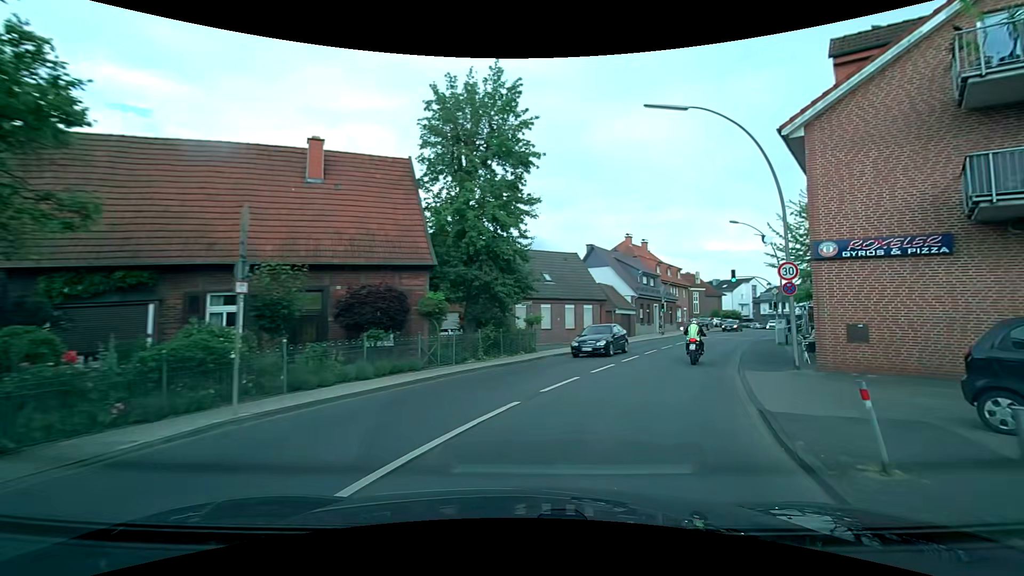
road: secondary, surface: asphalt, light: Day
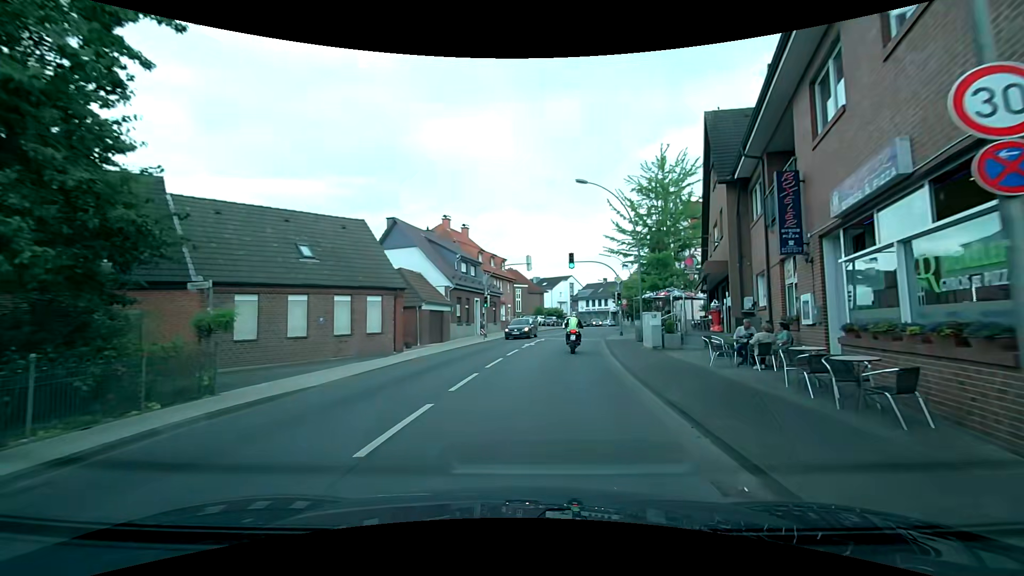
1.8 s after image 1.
(+2.9, +13.3) m; +20°
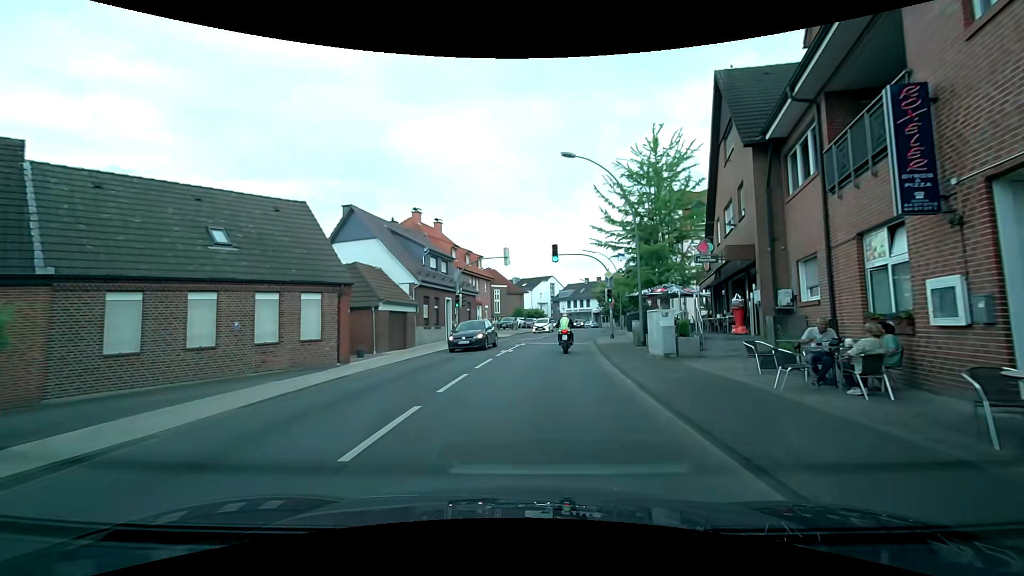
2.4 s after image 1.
(+0.1, +4.7) m; +2°
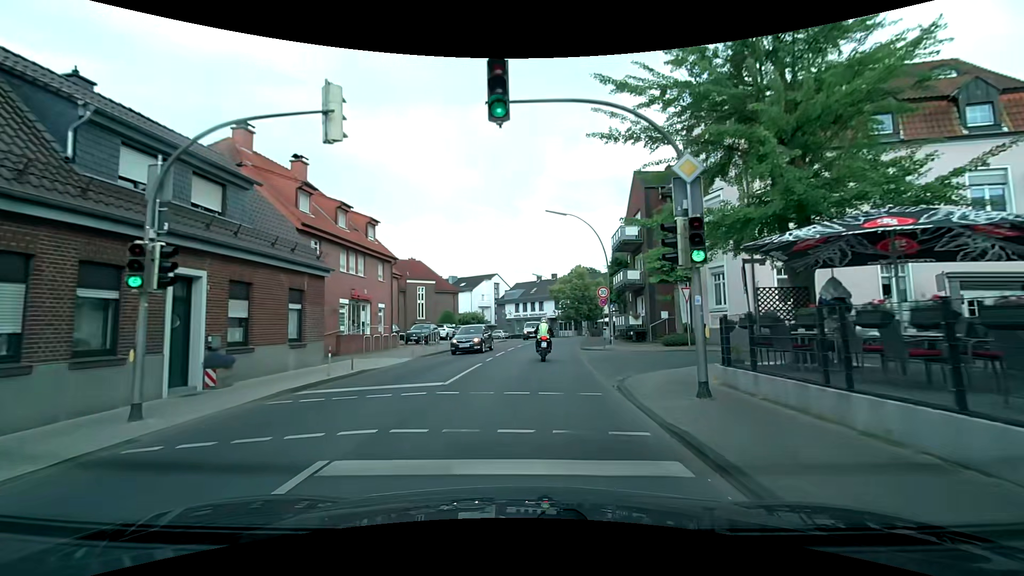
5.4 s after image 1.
(+1.7, +23.1) m; +7°
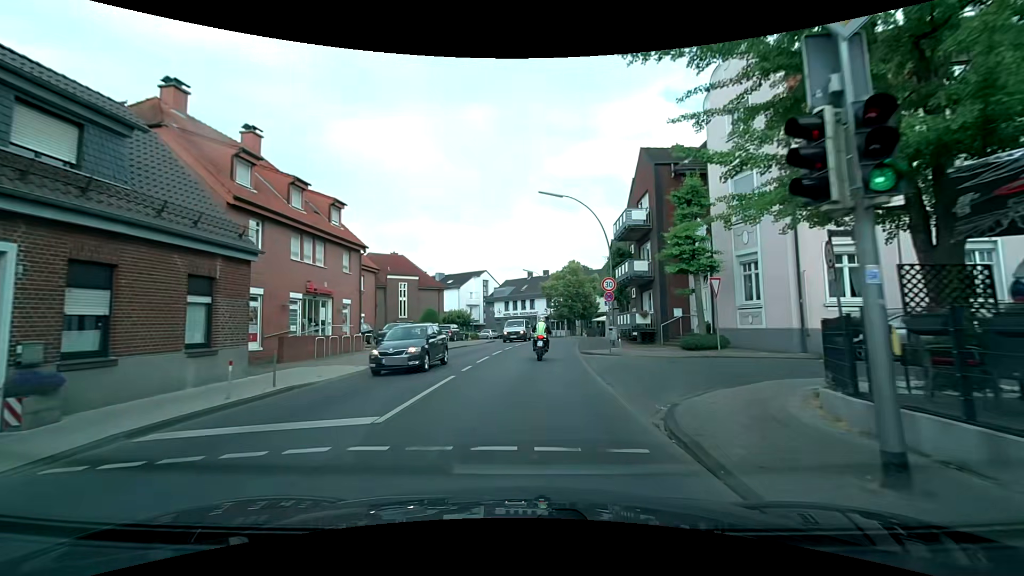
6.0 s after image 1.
(+0.1, +4.6) m; +1°
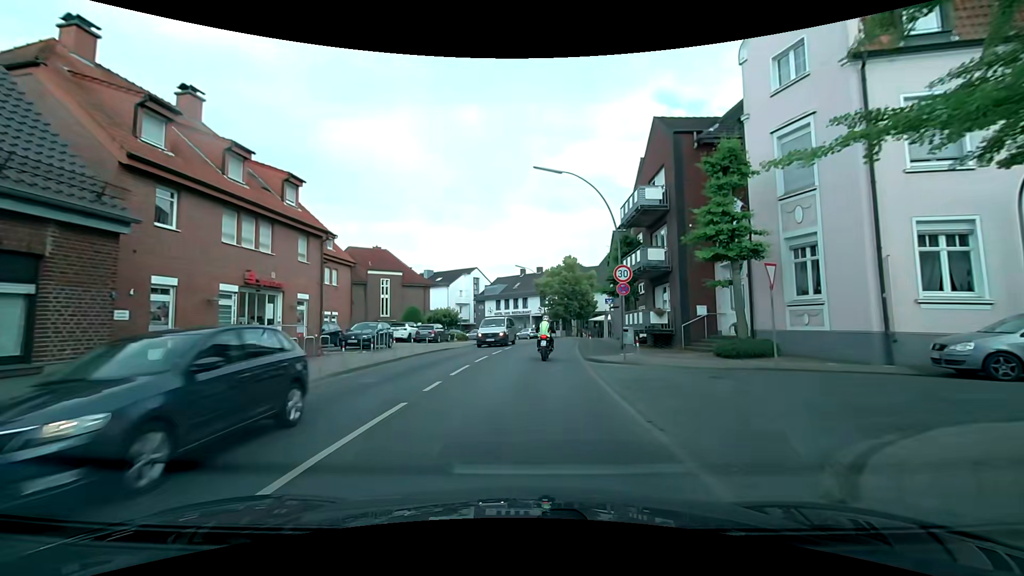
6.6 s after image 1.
(+0.1, +4.6) m; +1°
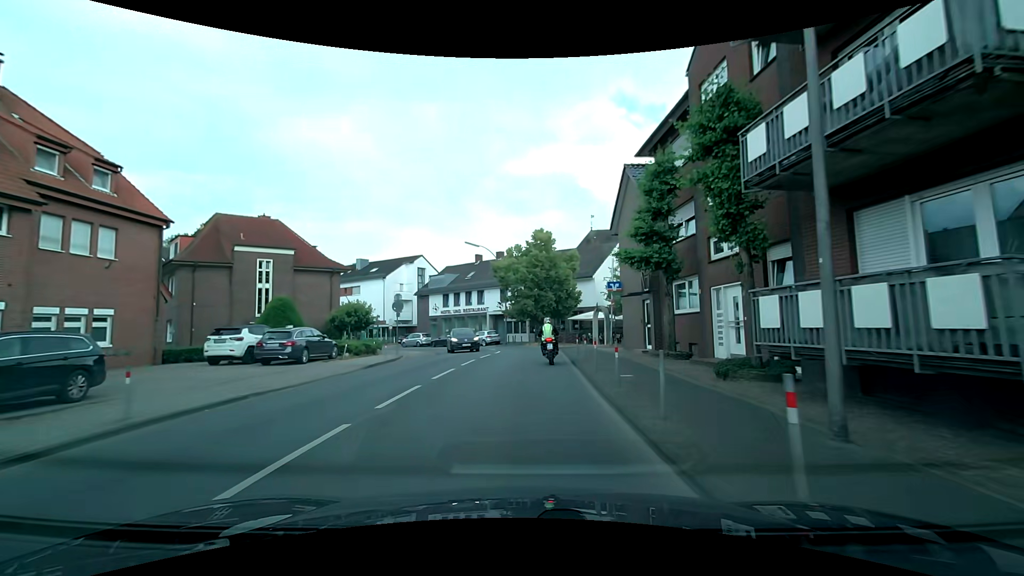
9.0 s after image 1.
(+0.6, +18.2) m; +4°
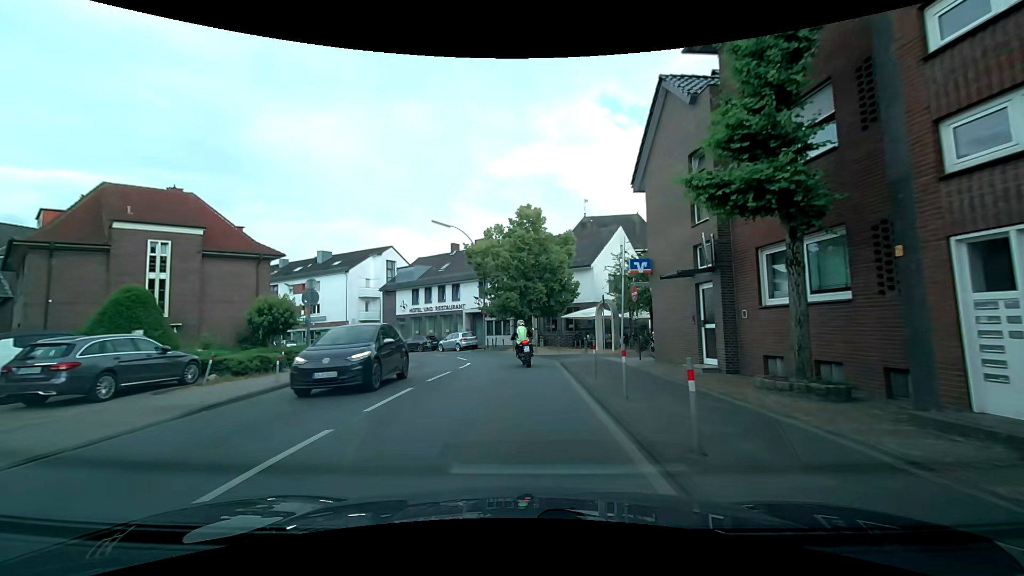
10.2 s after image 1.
(+0.2, +8.9) m; +2°
(0, +10) (0, +20) (-2, +30) (-7, +39) (-13, +46) (-21, +53) (-29, +58) (-38, +63) (-47, +68) (-56, +72) m
